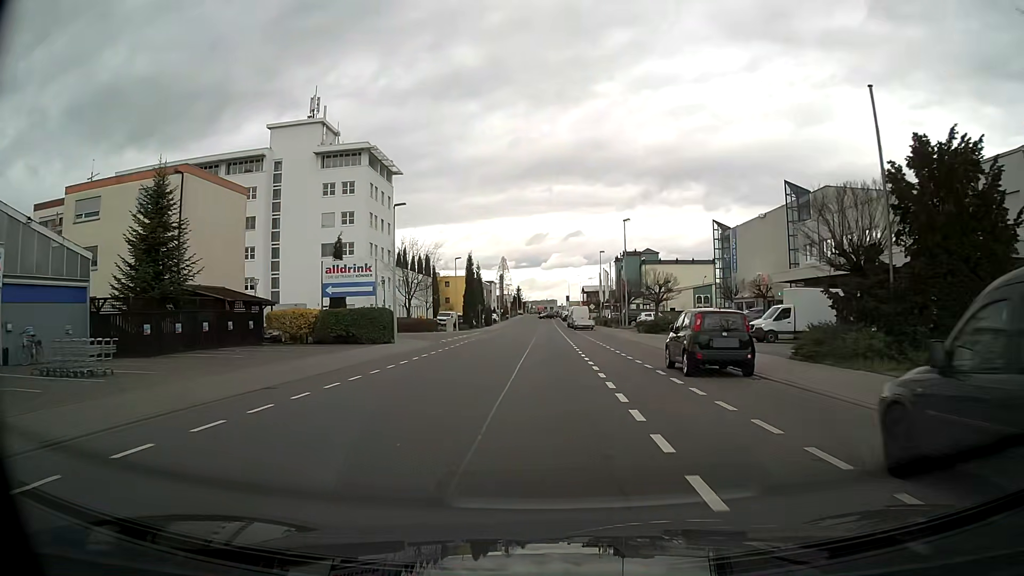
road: tertiary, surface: asphalt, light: Day
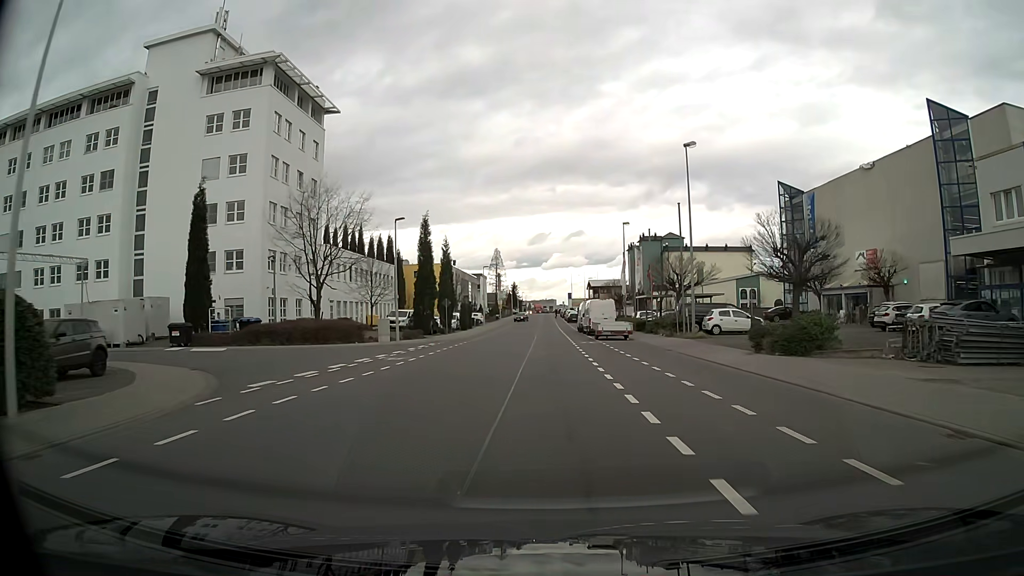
(-0.1, +28.8) m; 0°
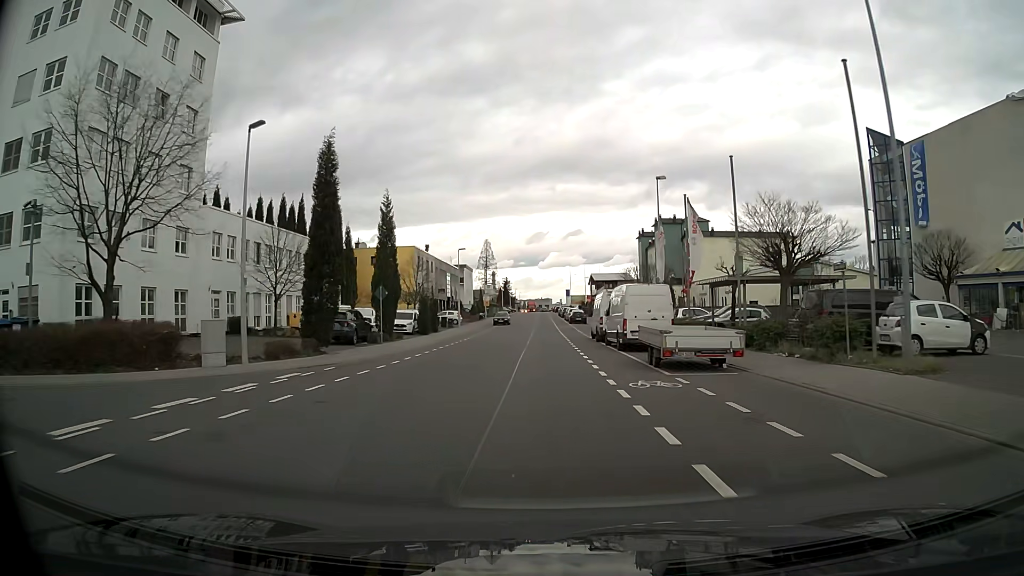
(+0.2, +21.9) m; +1°
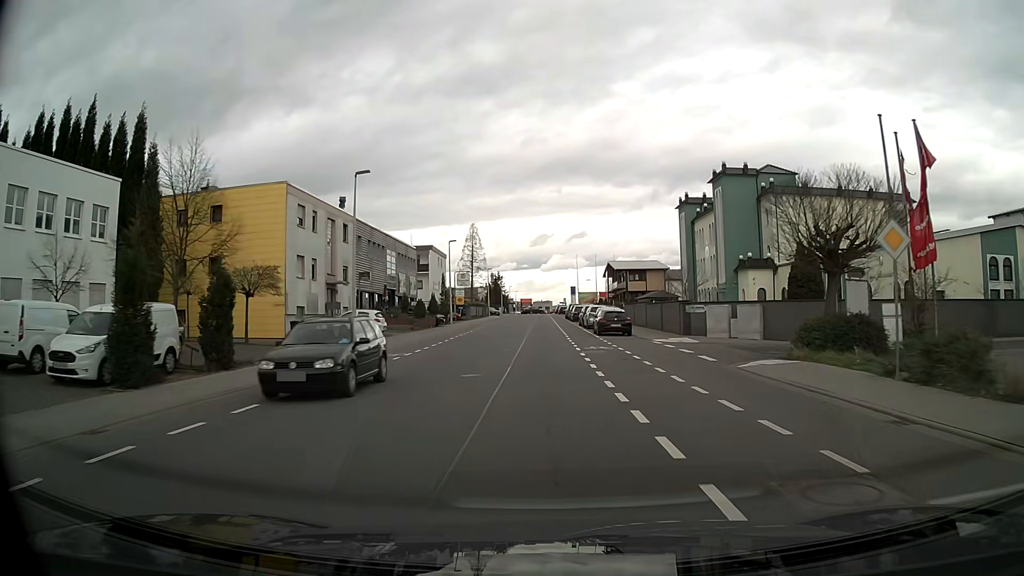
(0.0, +37.1) m; 0°
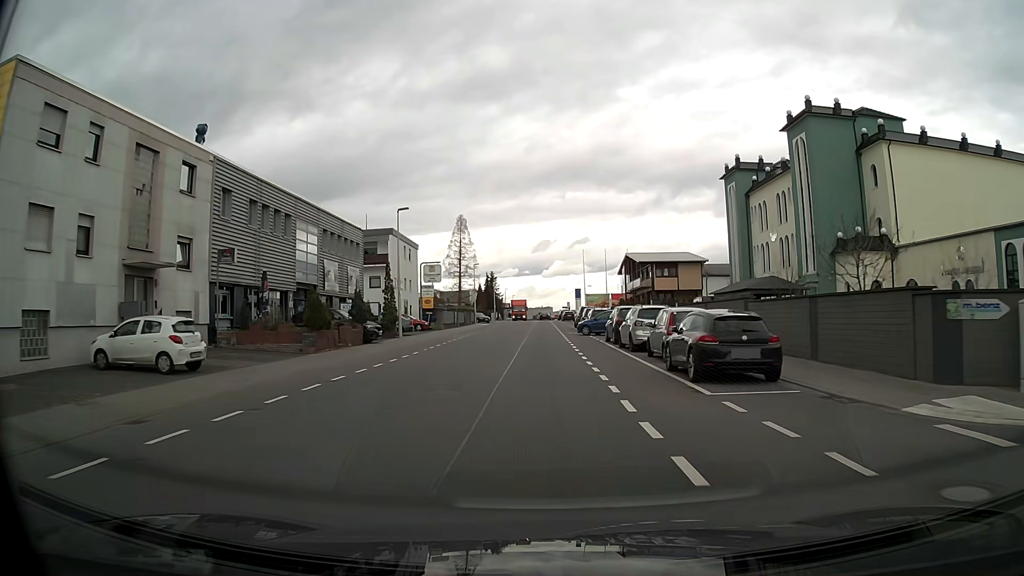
(0.0, +22.4) m; 0°
